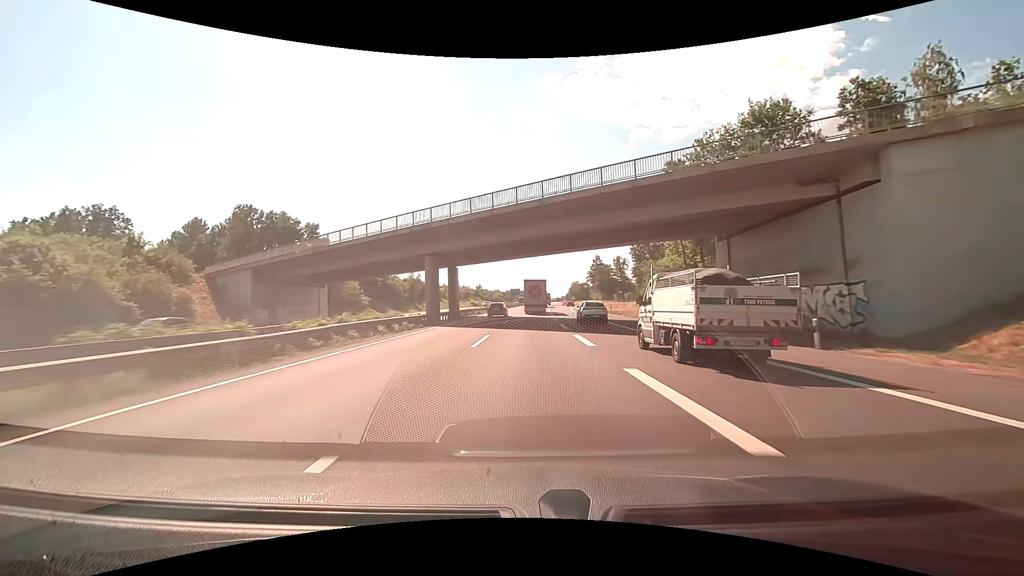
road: motorway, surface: asphalt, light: Day
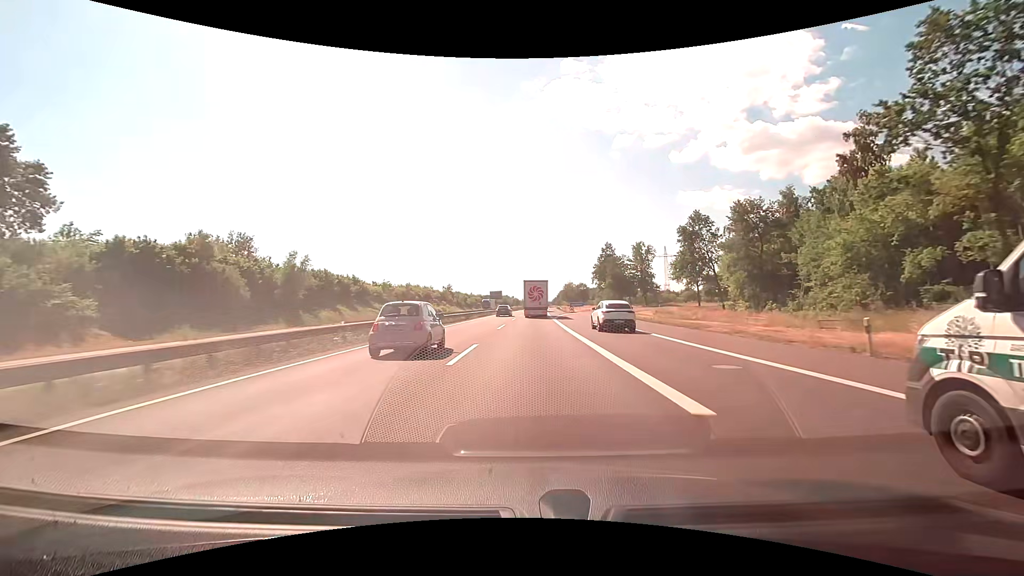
(+0.7, +58.5) m; +2°
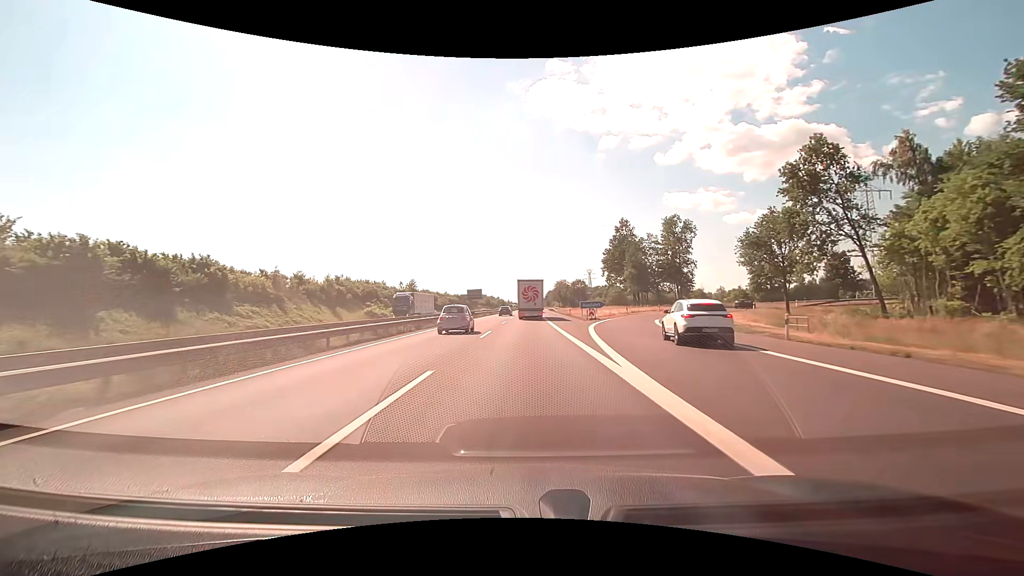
(+0.3, +42.9) m; +1°
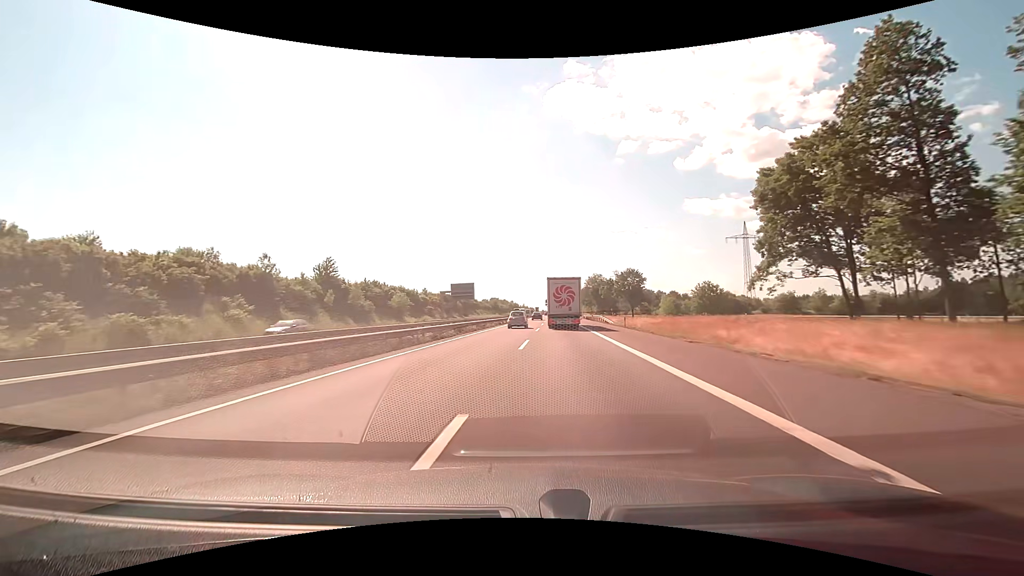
(-0.4, +76.5) m; -2°
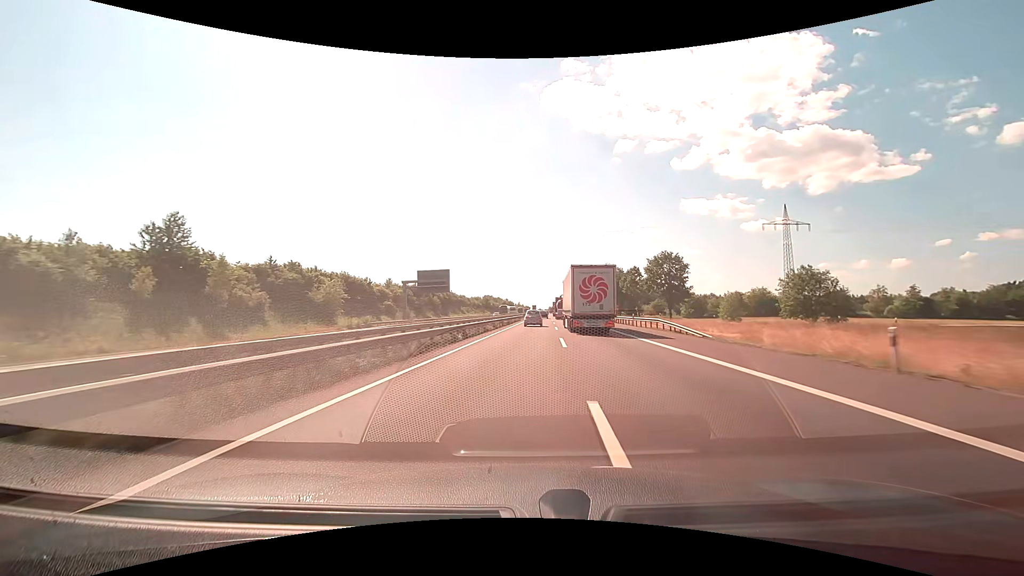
(0.0, +35.6) m; 0°
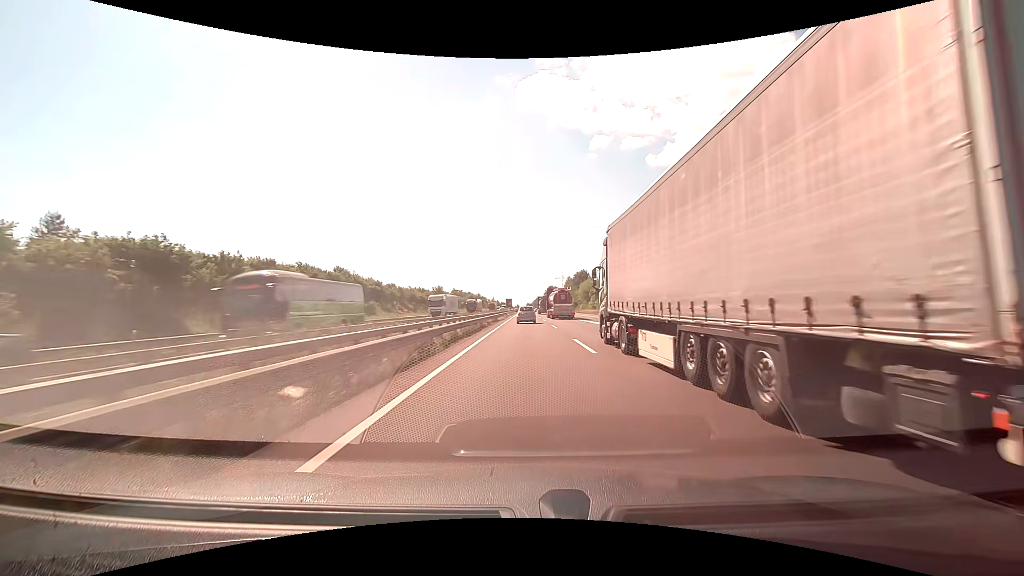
(+2.2, +76.8) m; +3°
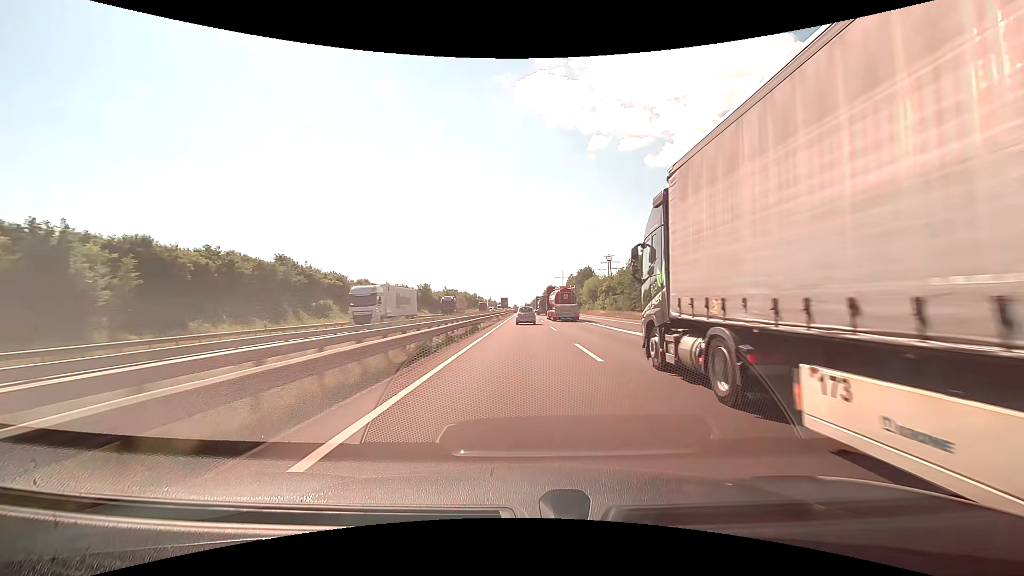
(+0.1, +19.7) m; 0°
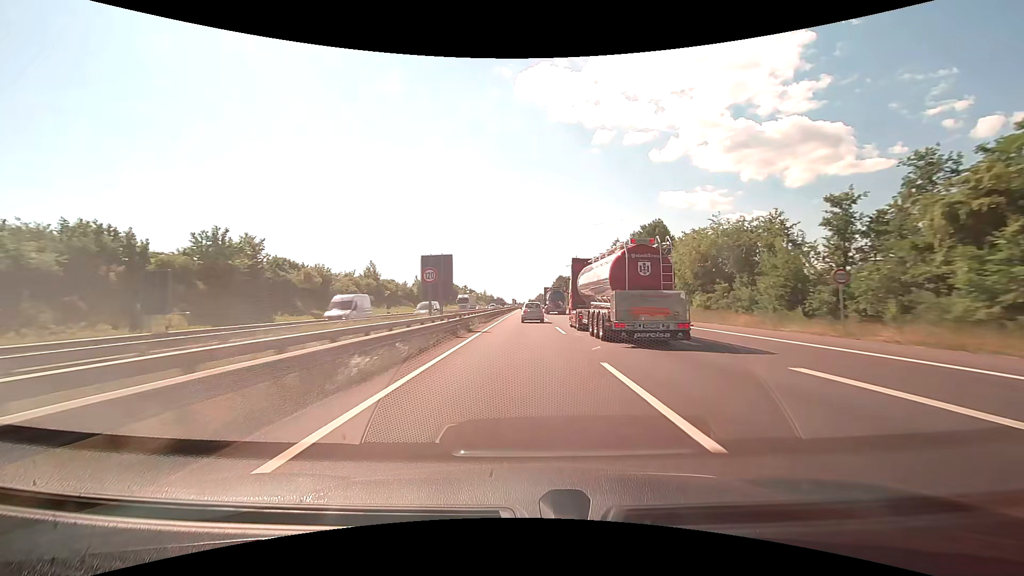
(-0.3, +97.1) m; 0°
(0, +10) (0, +20) (0, +30) (0, +40) (0, +50) (0, +60) (0, +70) (0, +80) (0, +90) (0, +100) m
